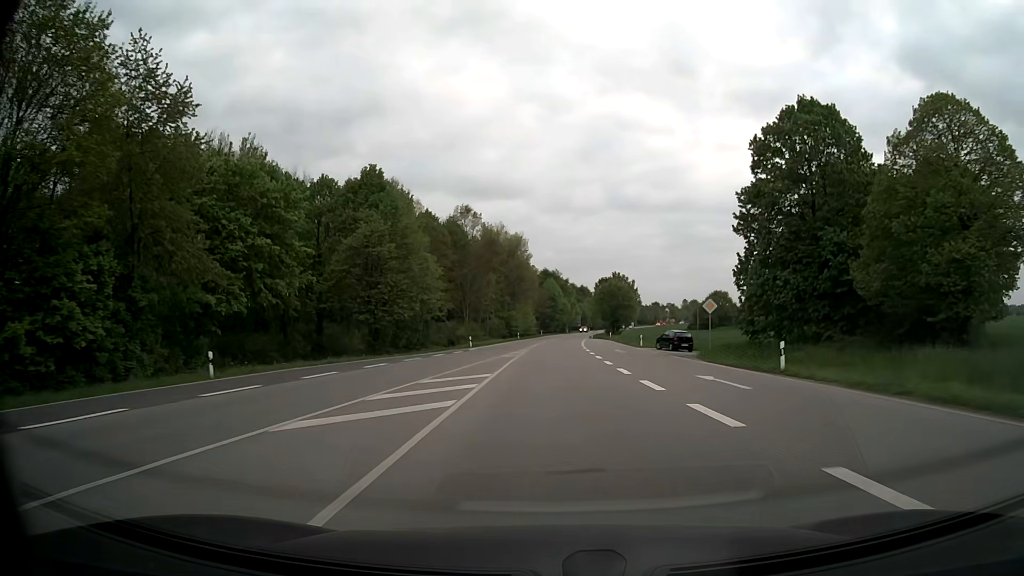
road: secondary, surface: asphalt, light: Day
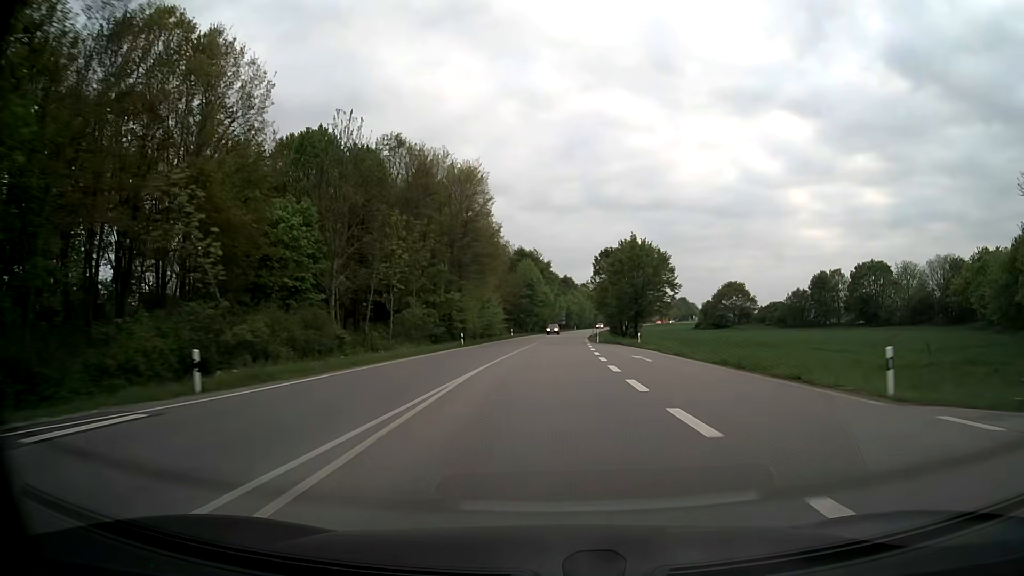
(+0.5, +43.9) m; +2°
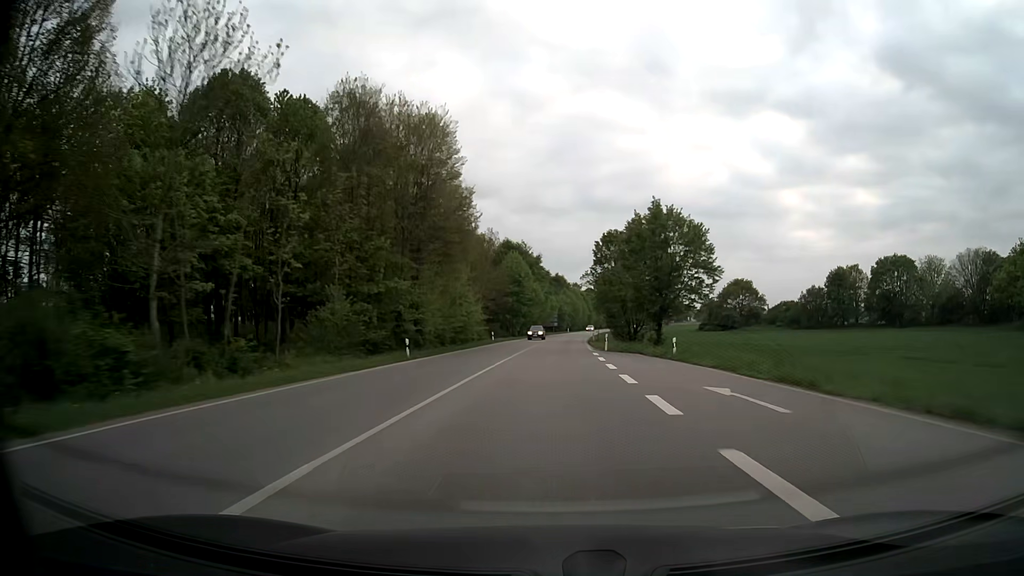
(+0.1, +16.1) m; +1°
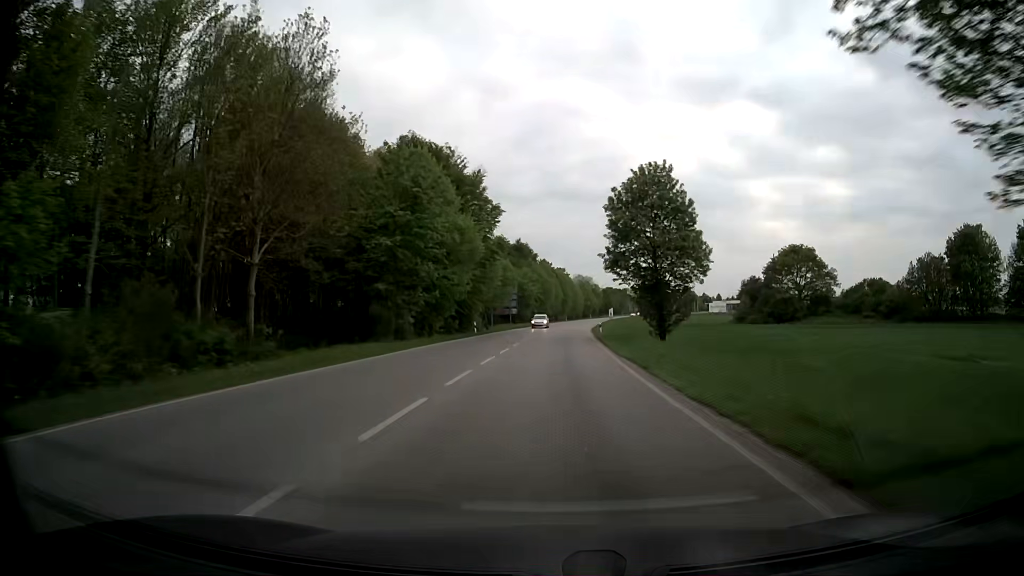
(+1.4, +62.1) m; +3°
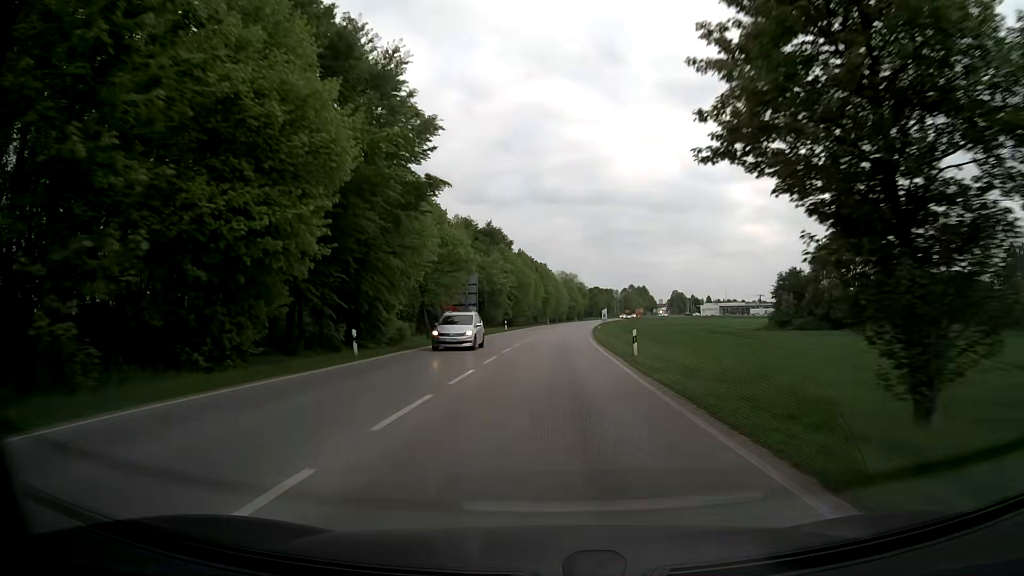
(+0.5, +29.2) m; +2°
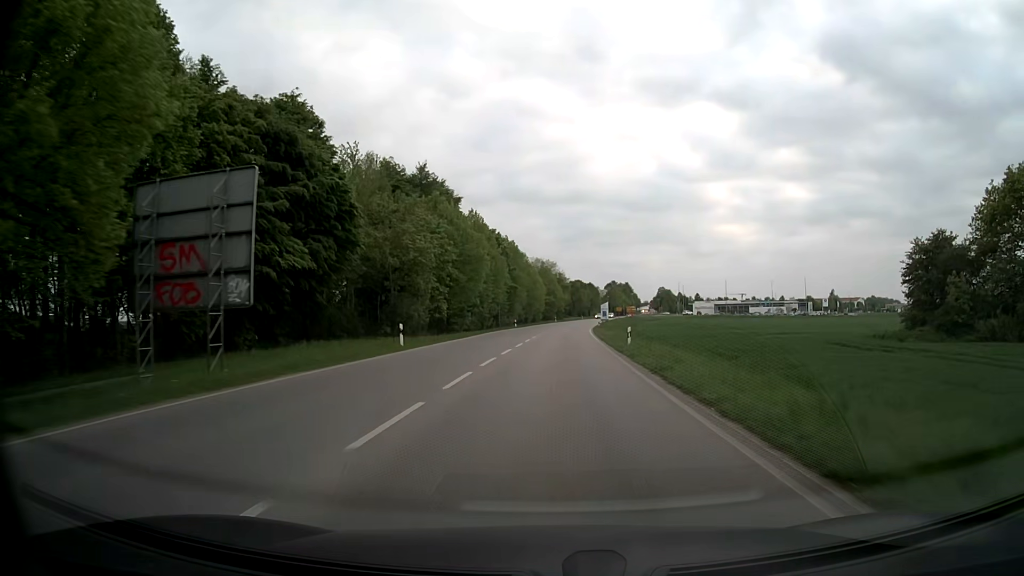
(+0.8, +42.9) m; +2°
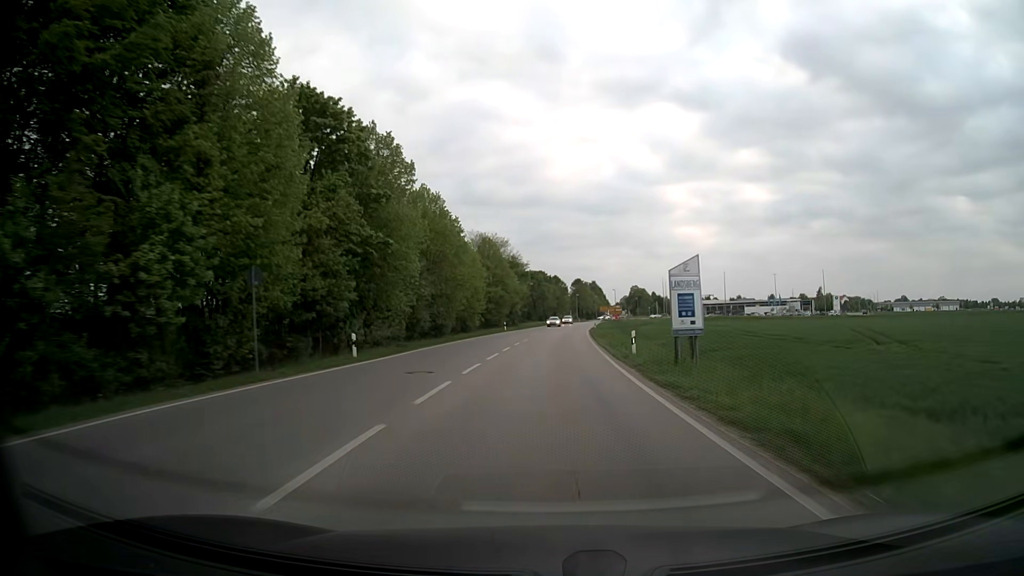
(+1.6, +56.0) m; +4°
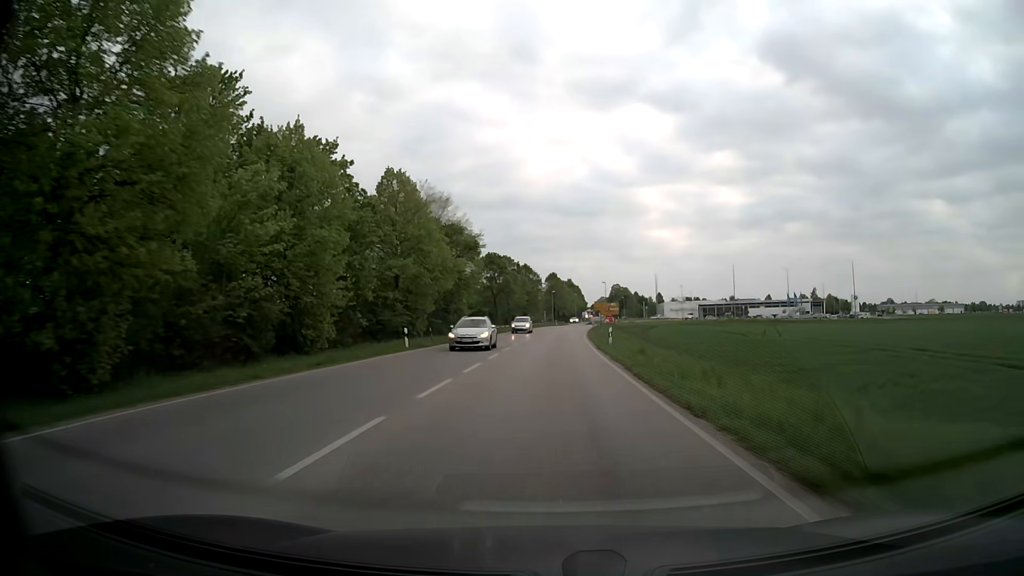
(+0.8, +41.0) m; +2°
(0, +10) (0, +20) (0, +30) (+1, +40) (+1, +50) (+1, +60) (+2, +70) (+3, +80) (+3, +90) (+4, +100) m
